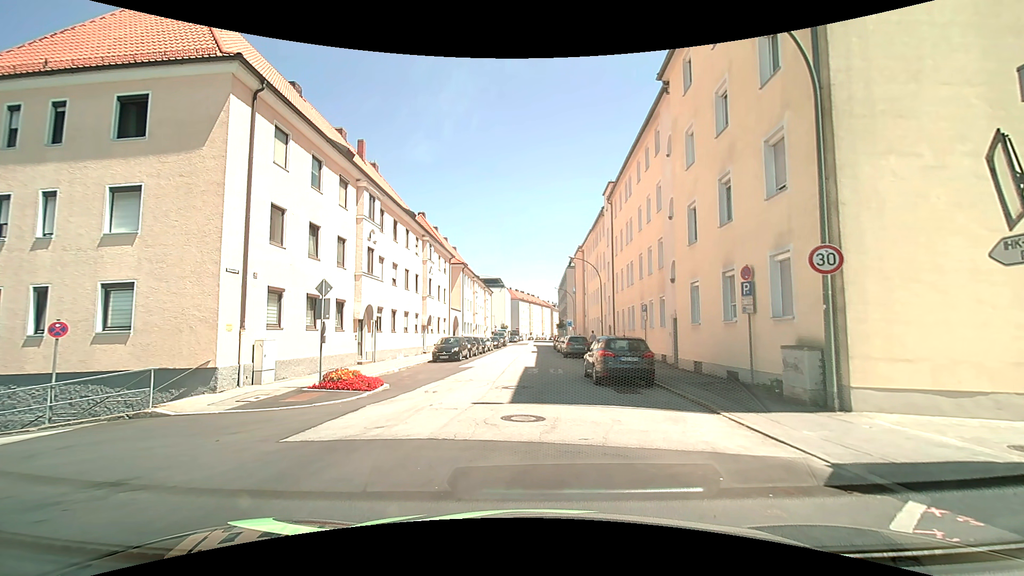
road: tertiary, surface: asphalt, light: Day
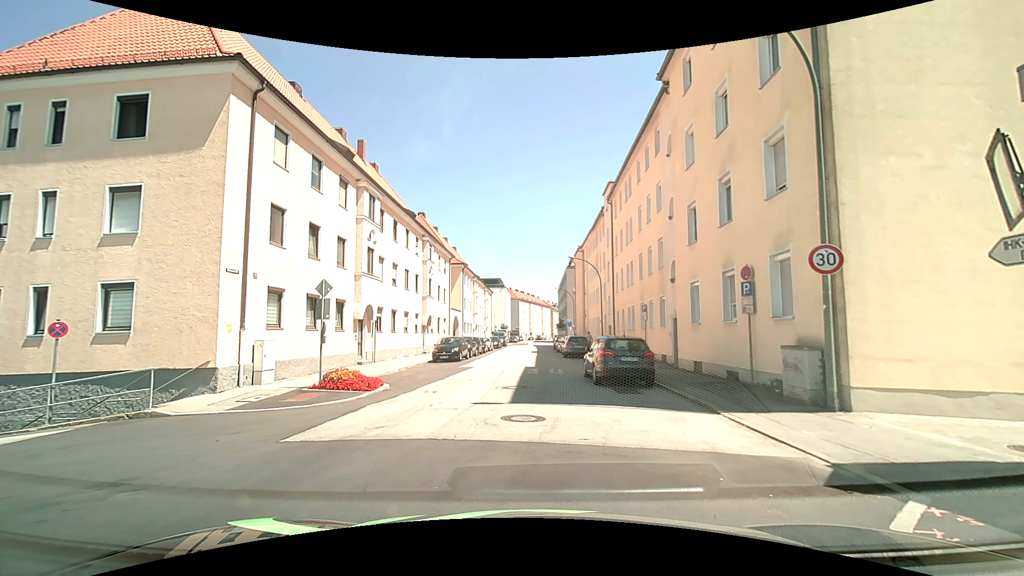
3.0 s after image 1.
(0.0, 0.0) m; 0°
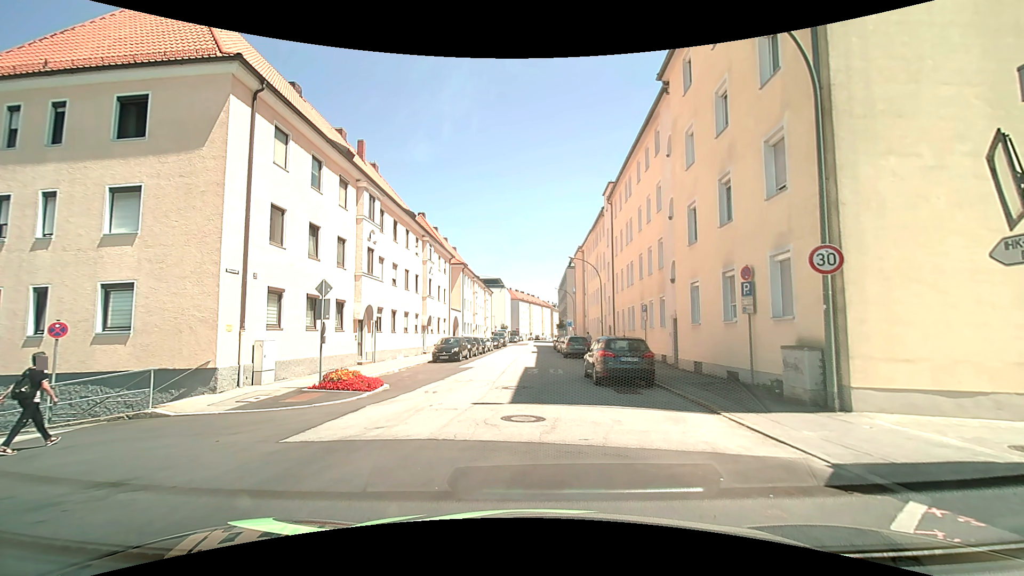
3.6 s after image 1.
(0.0, 0.0) m; 0°
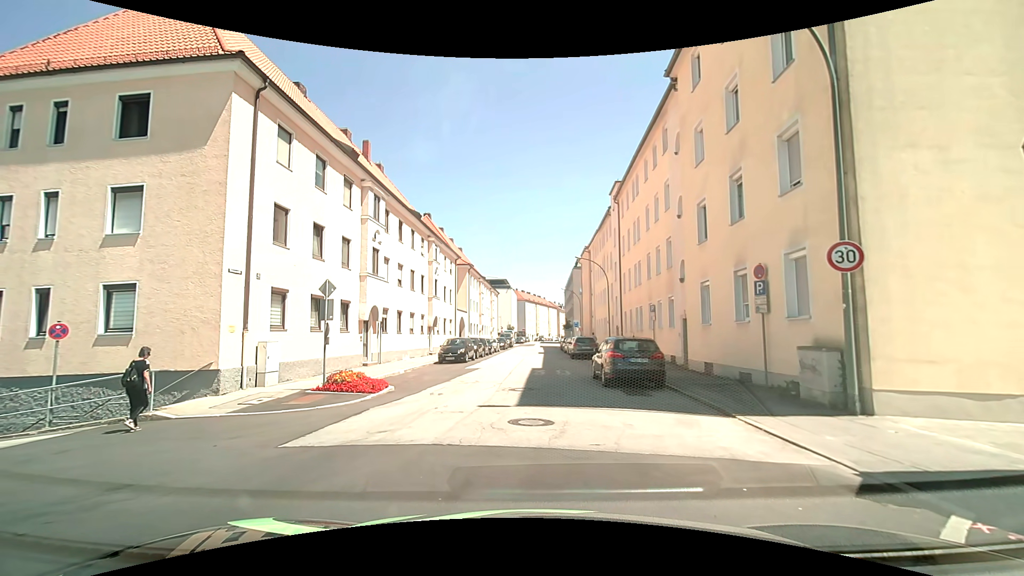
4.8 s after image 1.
(0.0, +0.3) m; 0°
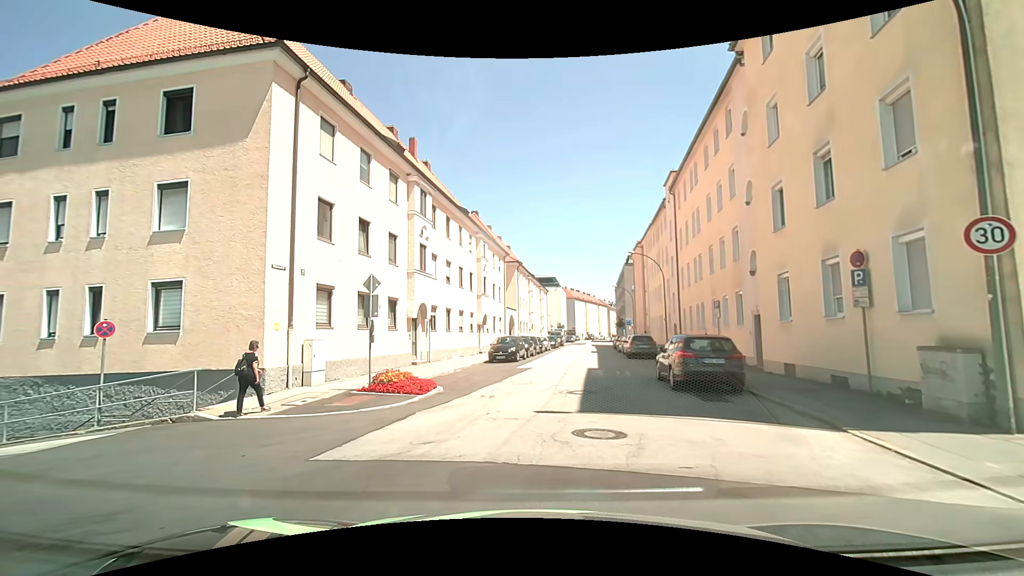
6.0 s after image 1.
(0.0, +1.3) m; -8°
